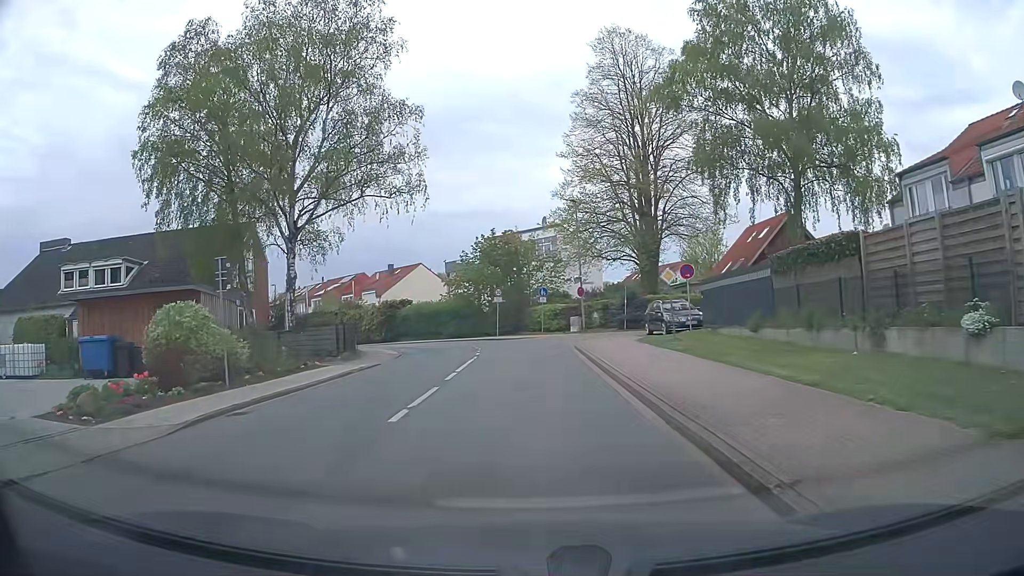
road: unclassified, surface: asphalt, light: Day
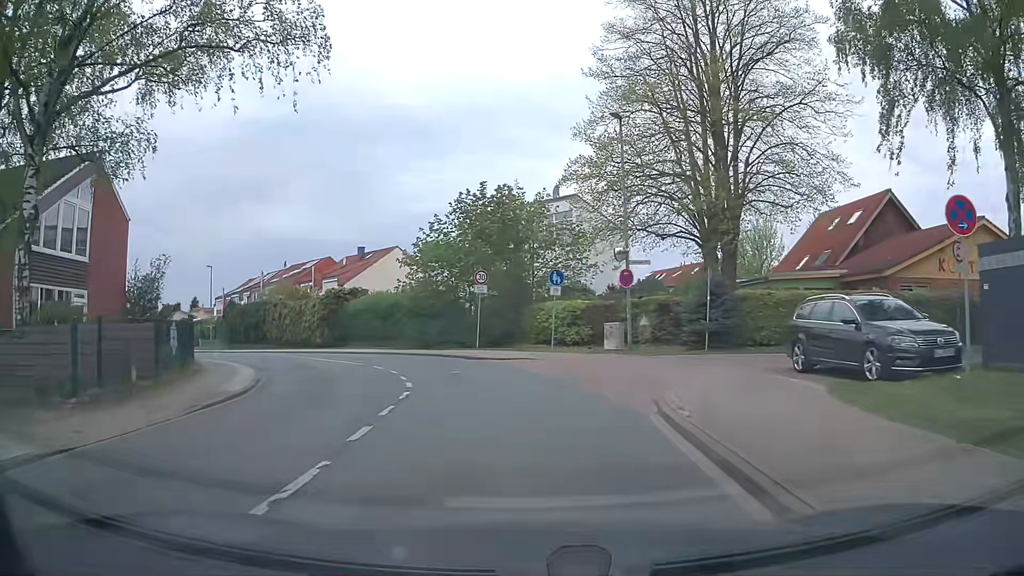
(+0.3, +17.8) m; +1°
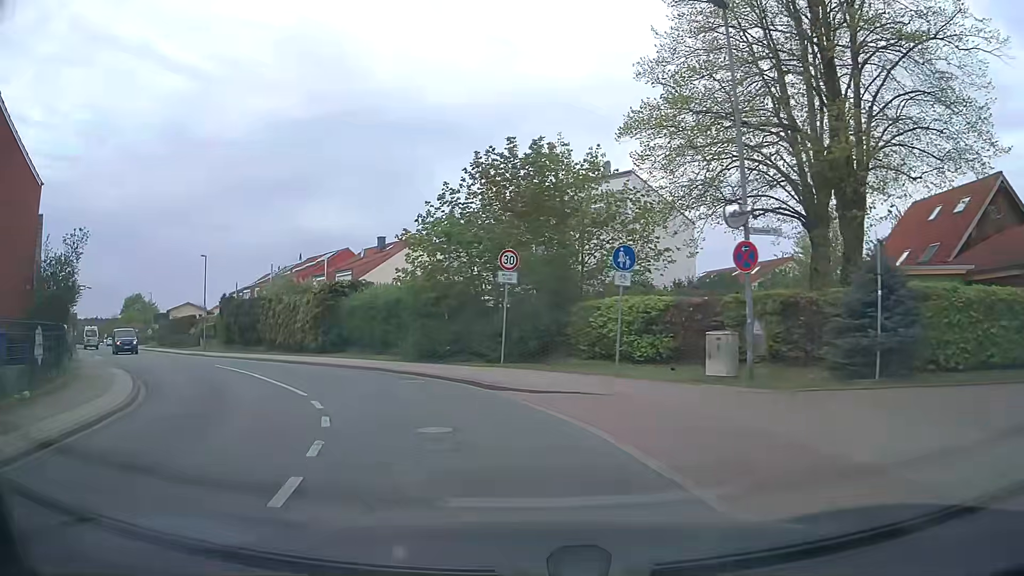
(-0.1, +8.9) m; -3°
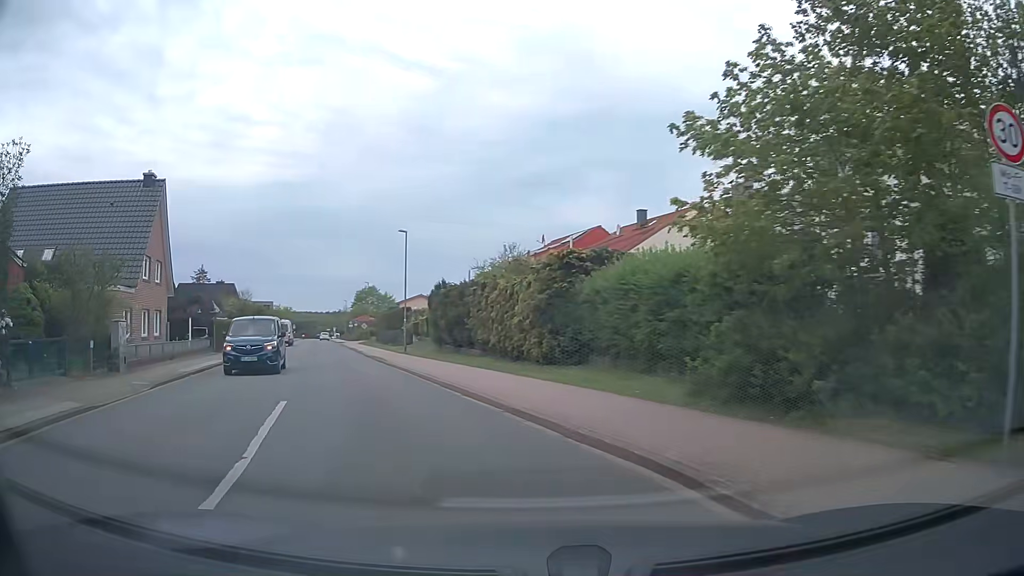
(-2.4, +13.0) m; -23°
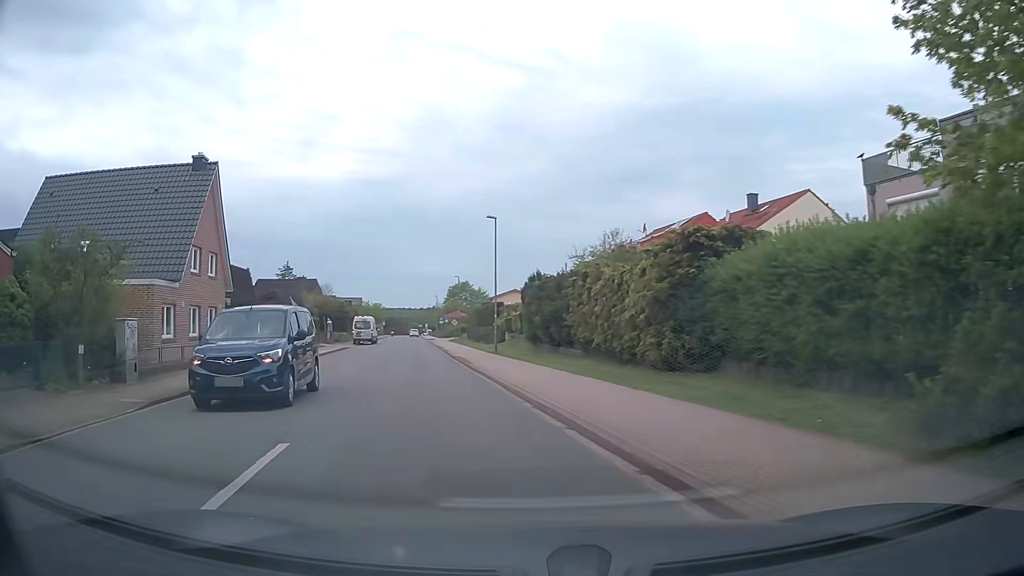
(-0.3, +4.4) m; -8°
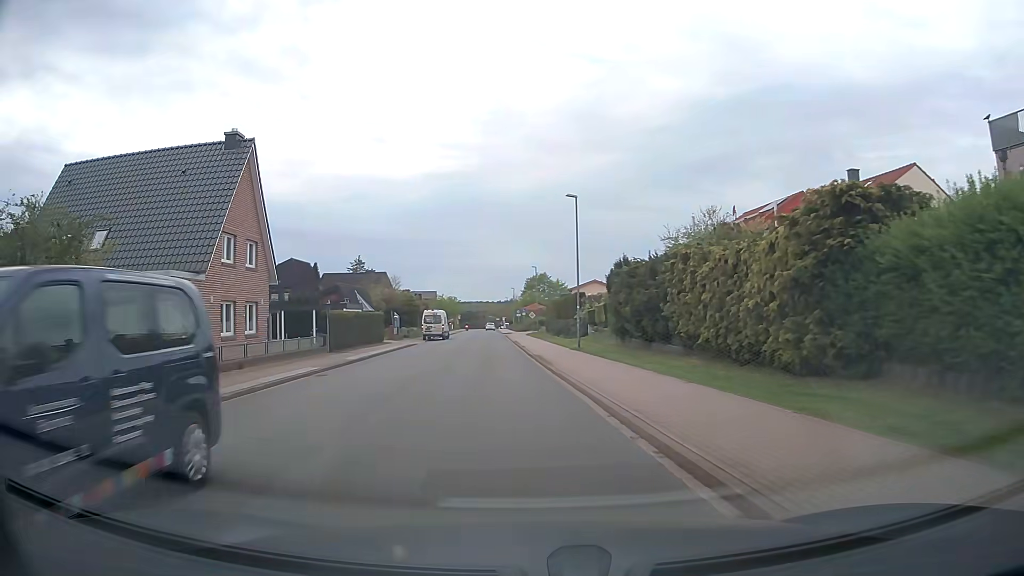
(-0.3, +4.5) m; -6°
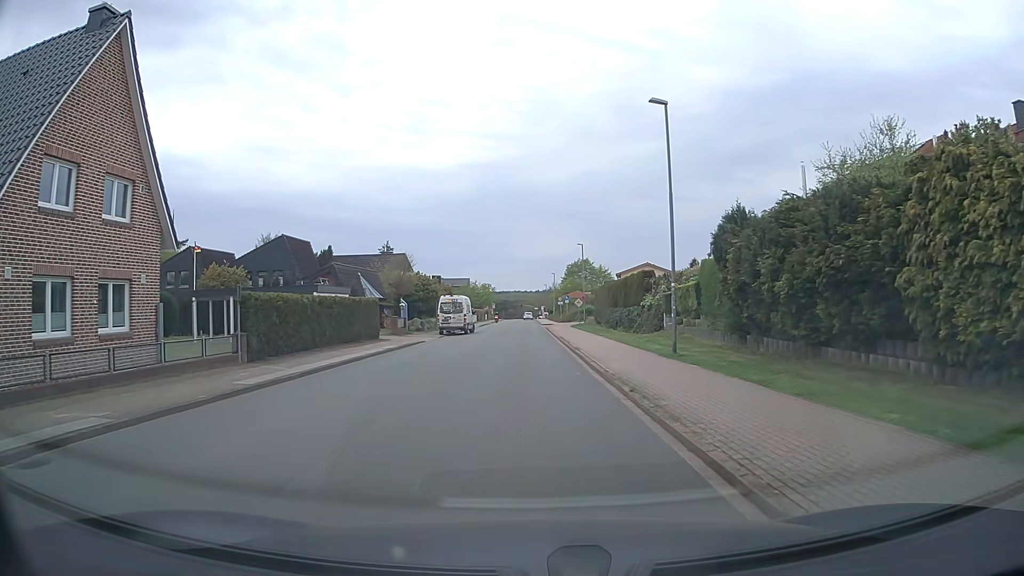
(-0.7, +13.9) m; -3°
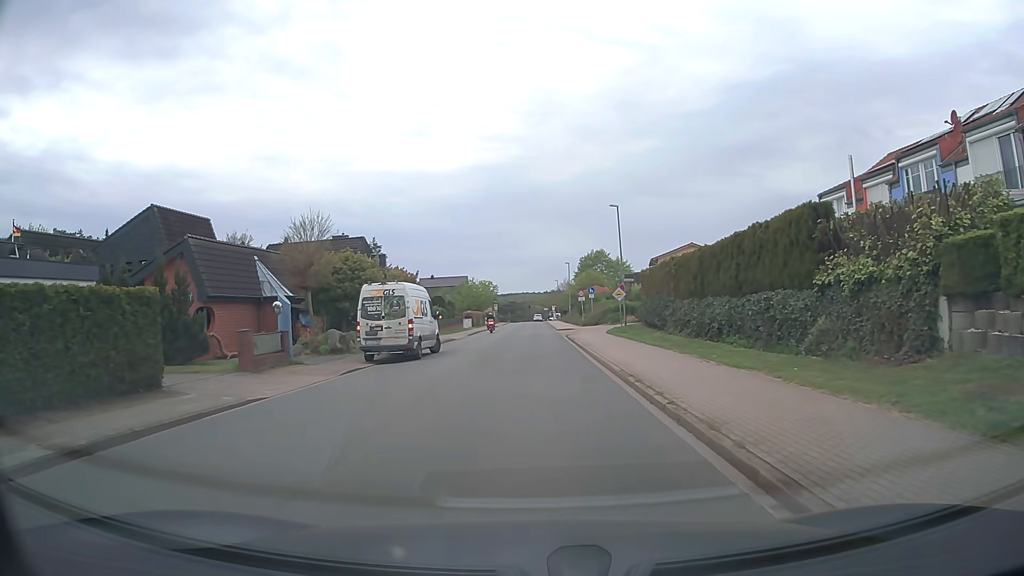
(-0.2, +23.3) m; -1°
(0, +10) (0, +20) (+1, +30) (+1, +40) (+1, +50) (+1, +60) (+1, +70) (+2, +80) (+2, +90) (+2, +100) m
